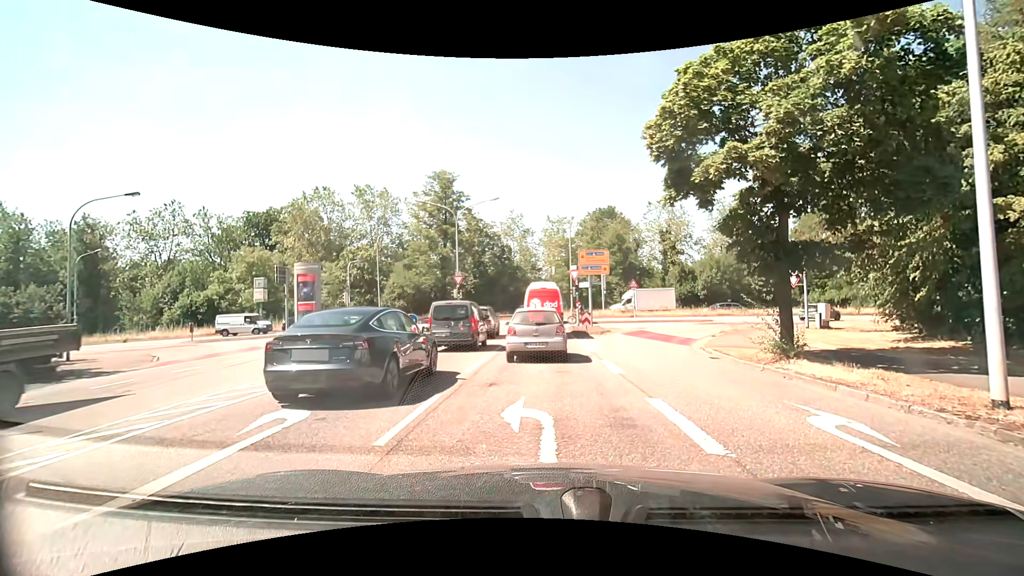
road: unclassified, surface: asphalt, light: Day
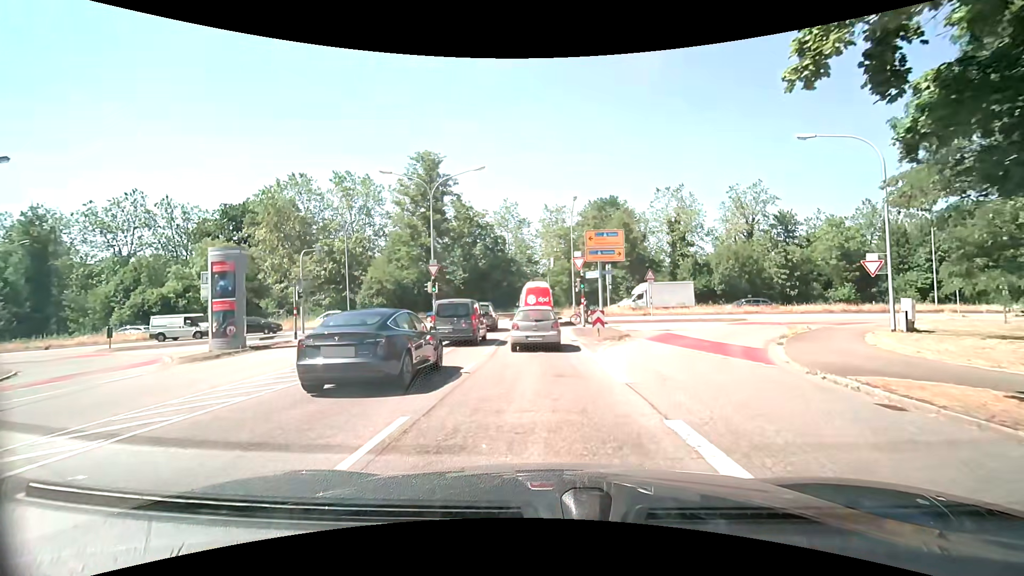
(0.0, +8.1) m; 0°
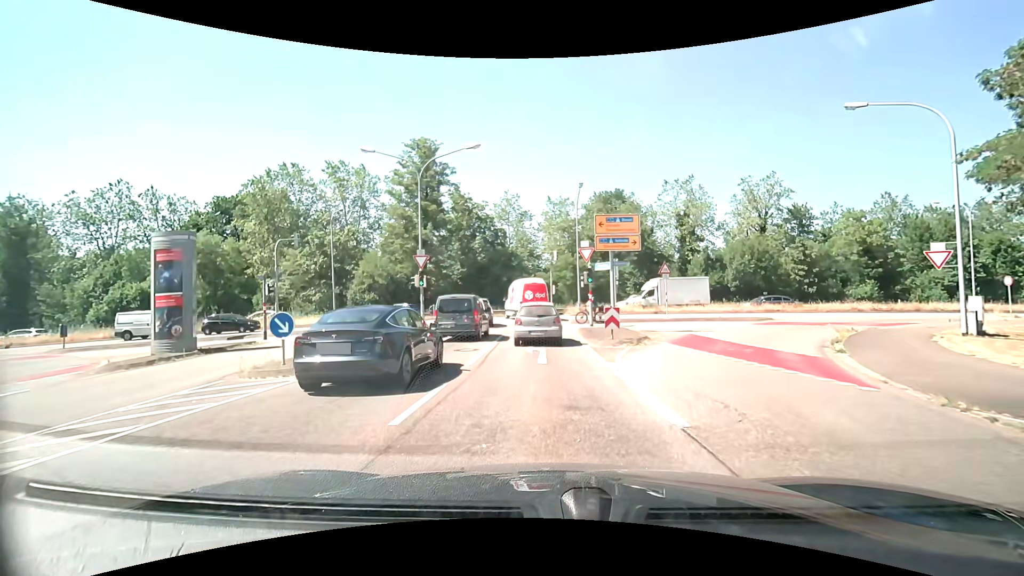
(0.0, +3.6) m; -1°
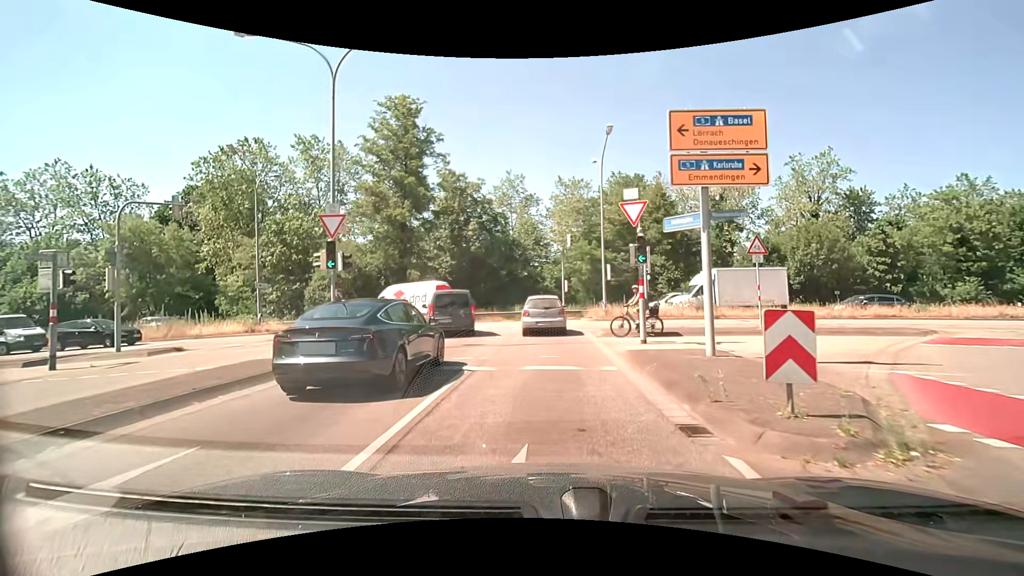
(0.0, +12.1) m; -1°
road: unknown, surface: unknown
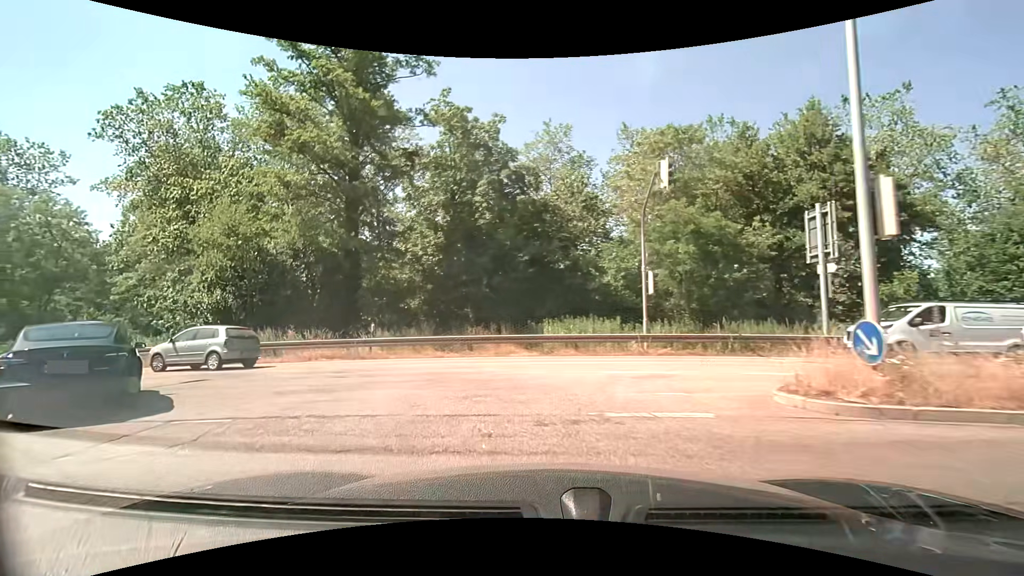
(0.0, +20.9) m; -6°
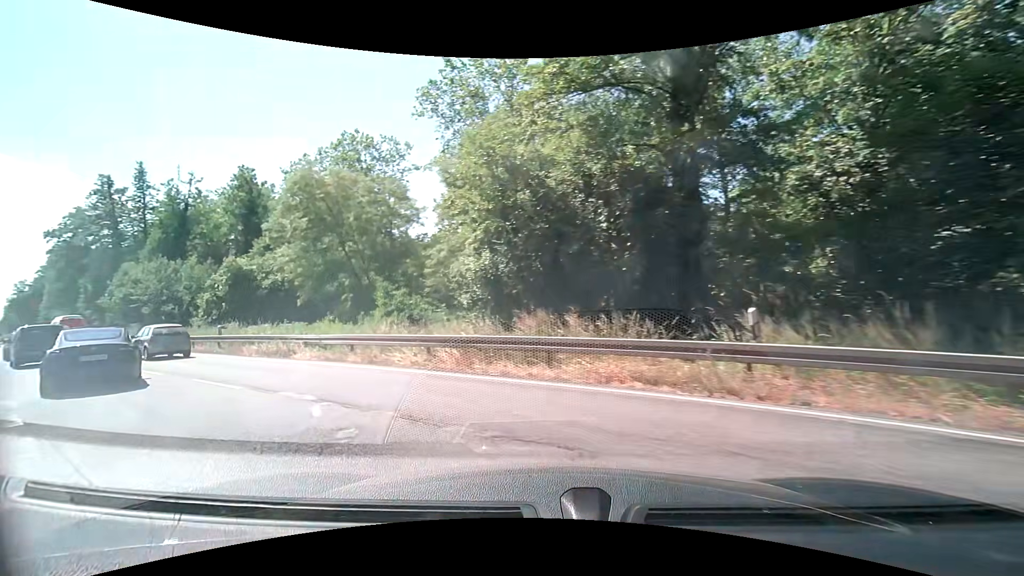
(-3.5, +11.3) m; -38°
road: unclassified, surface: asphalt
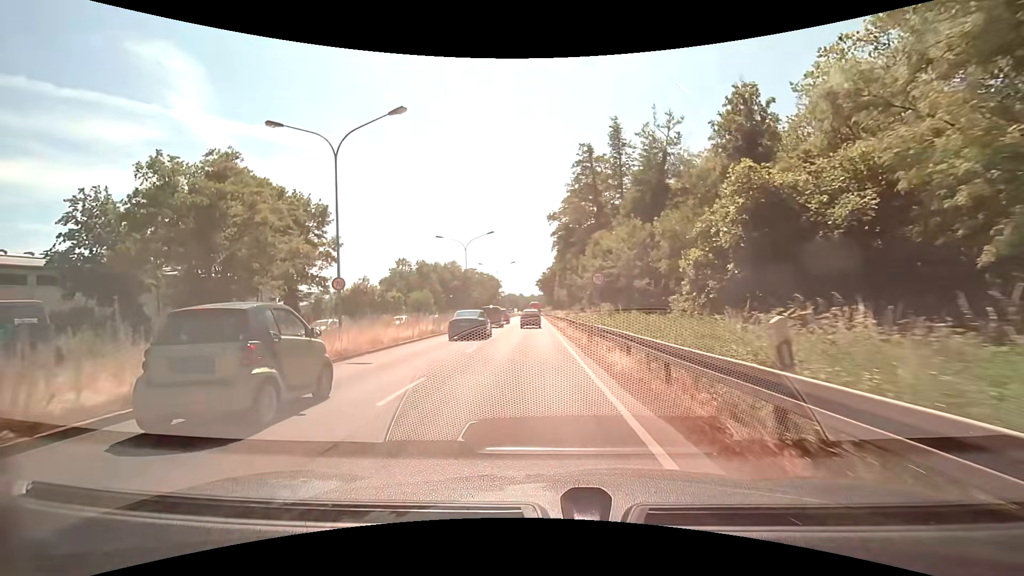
(-12.0, +19.6) m; -49°
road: primary
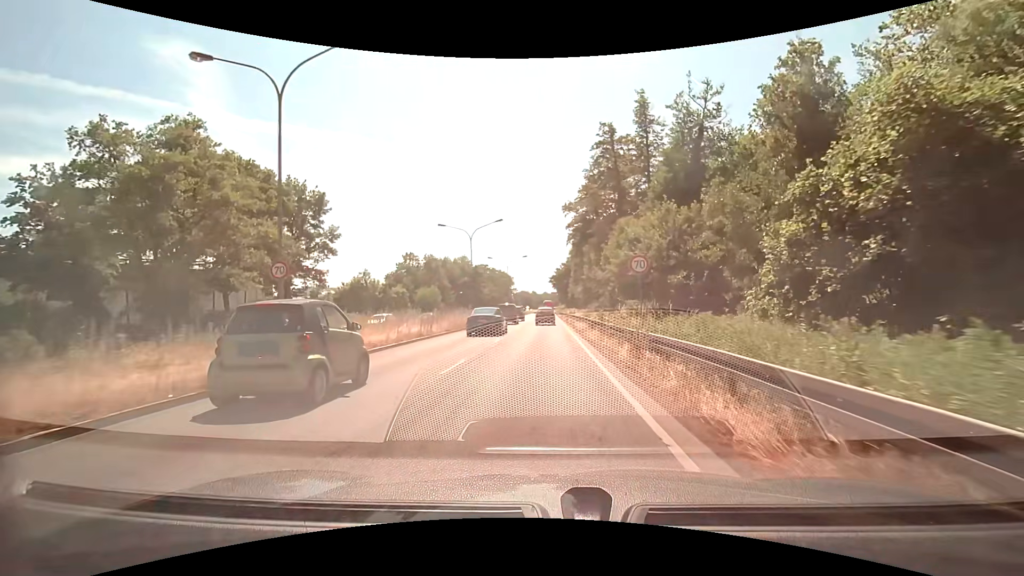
(-0.2, +6.1) m; -2°
(0, +10) (0, +20) (0, +30) (0, +40) (0, +50) (0, +60) (+1, +70) (+1, +80) (+1, +90) (+1, +100) m
